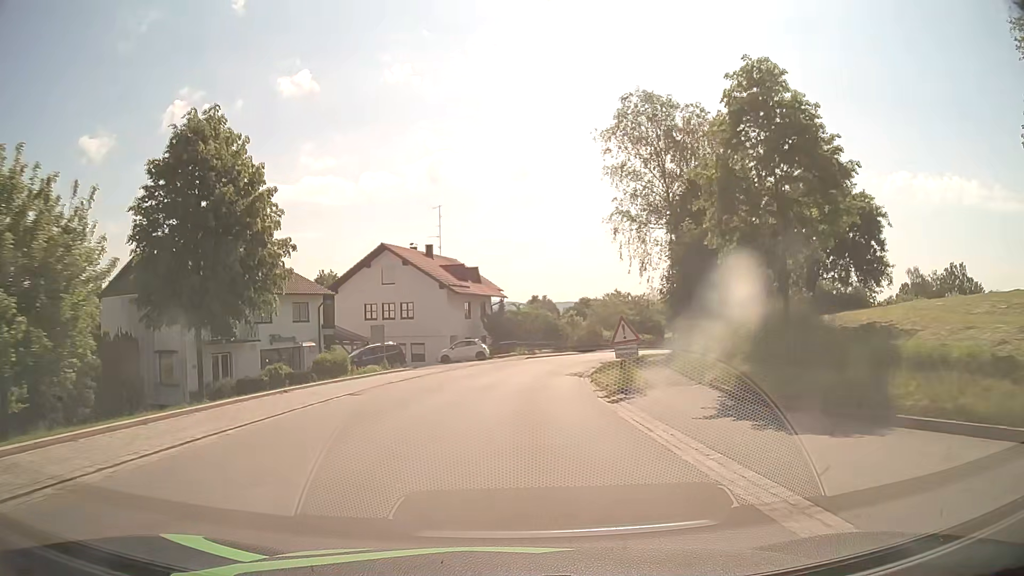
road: secondary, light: Day
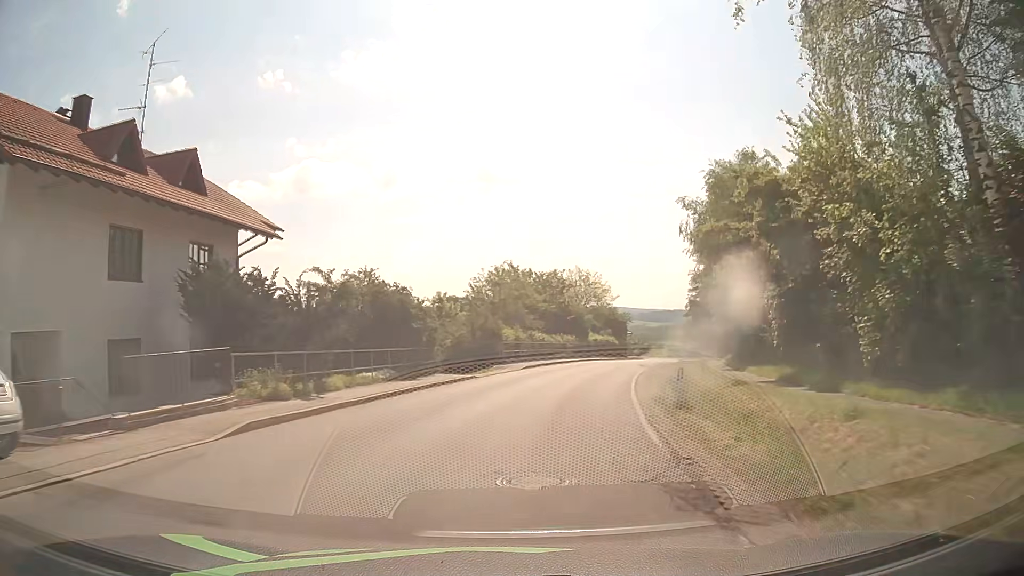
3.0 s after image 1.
(+2.7, +38.2) m; +10°
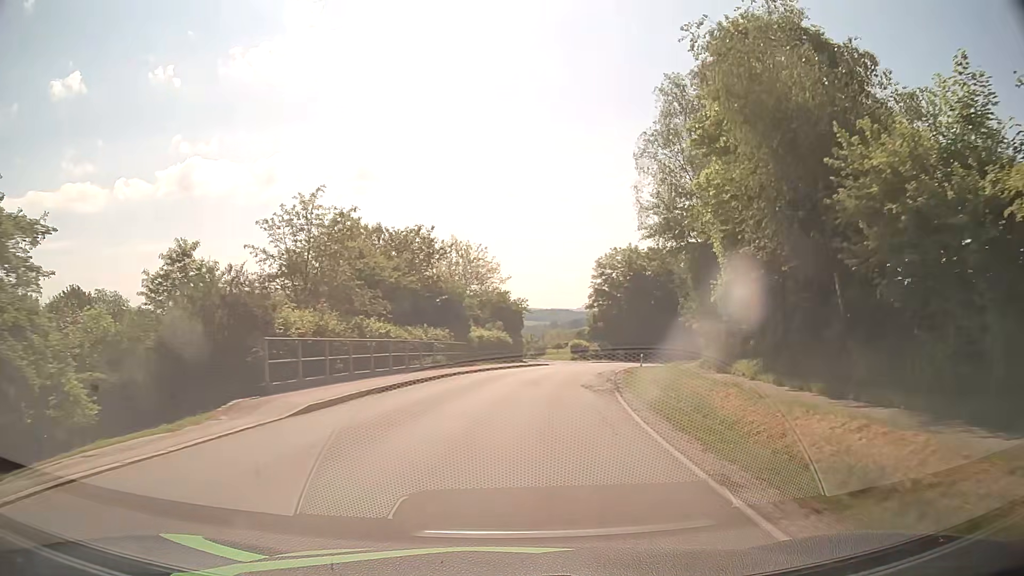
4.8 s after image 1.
(+2.4, +22.6) m; +12°
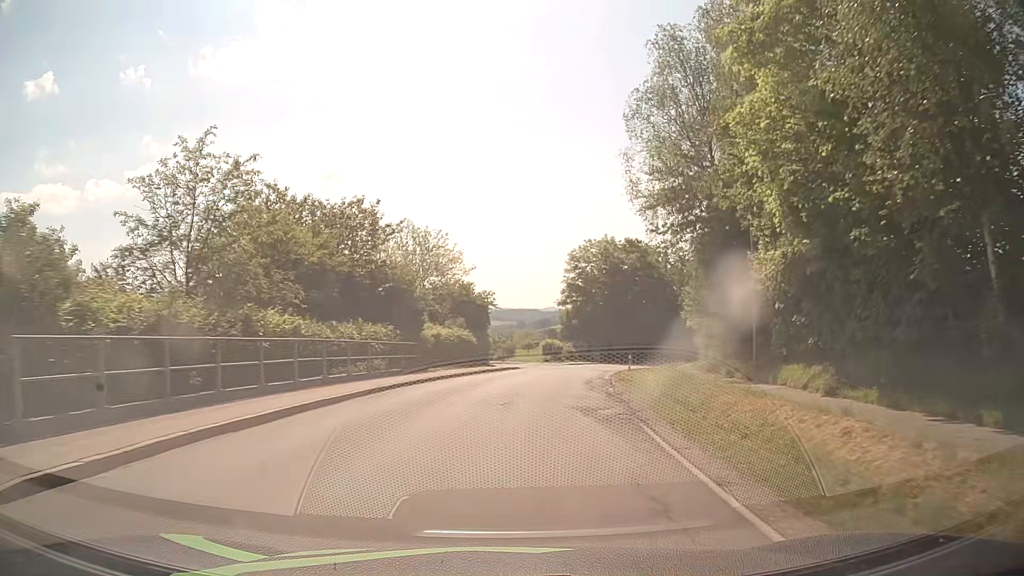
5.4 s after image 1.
(+0.1, +7.6) m; +2°
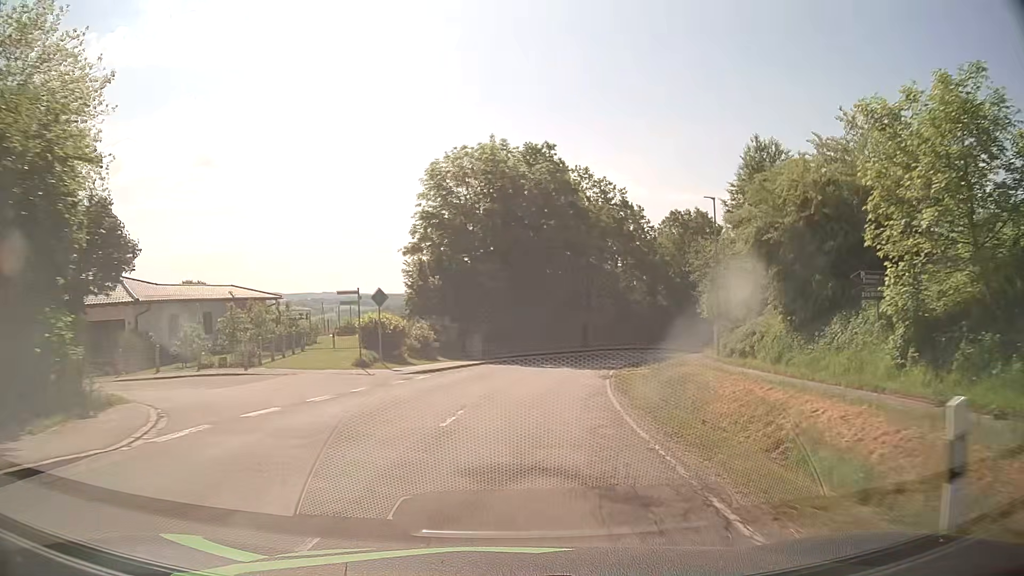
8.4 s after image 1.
(+3.9, +38.0) m; +11°
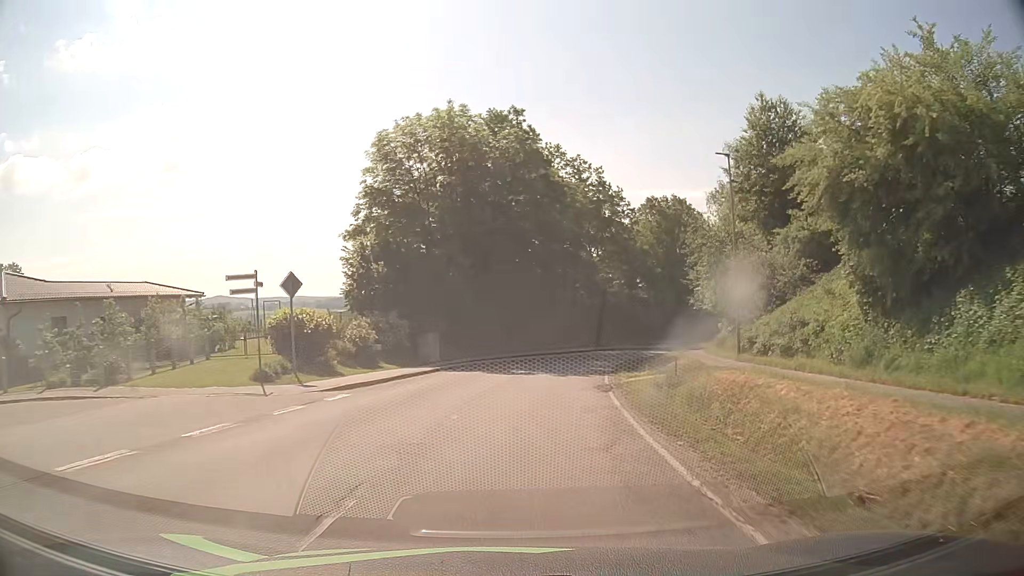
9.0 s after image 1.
(+0.3, +7.7) m; +3°
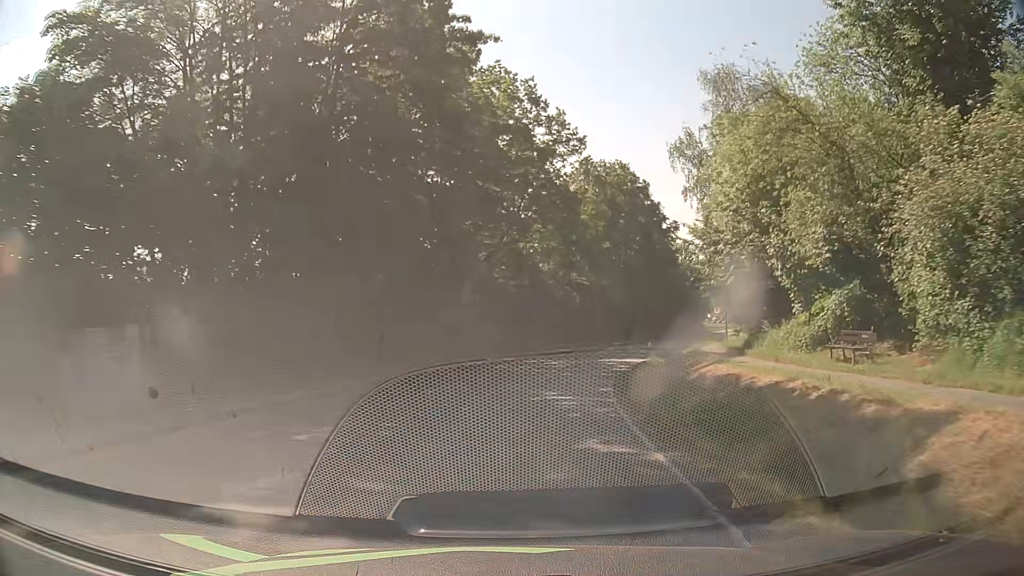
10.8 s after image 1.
(+1.7, +22.8) m; +8°
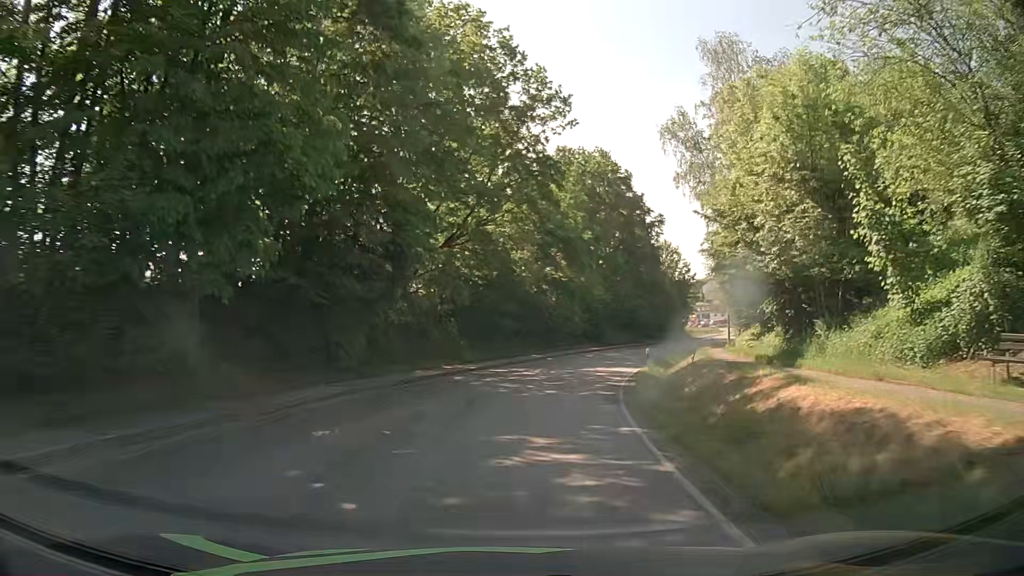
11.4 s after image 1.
(+0.2, +7.6) m; +3°
(0, +10) (+1, +20) (+3, +30) (+6, +39) (+9, +49) (+13, +58) (+18, +67) (+22, +76) (+27, +85) (+31, +94) m
